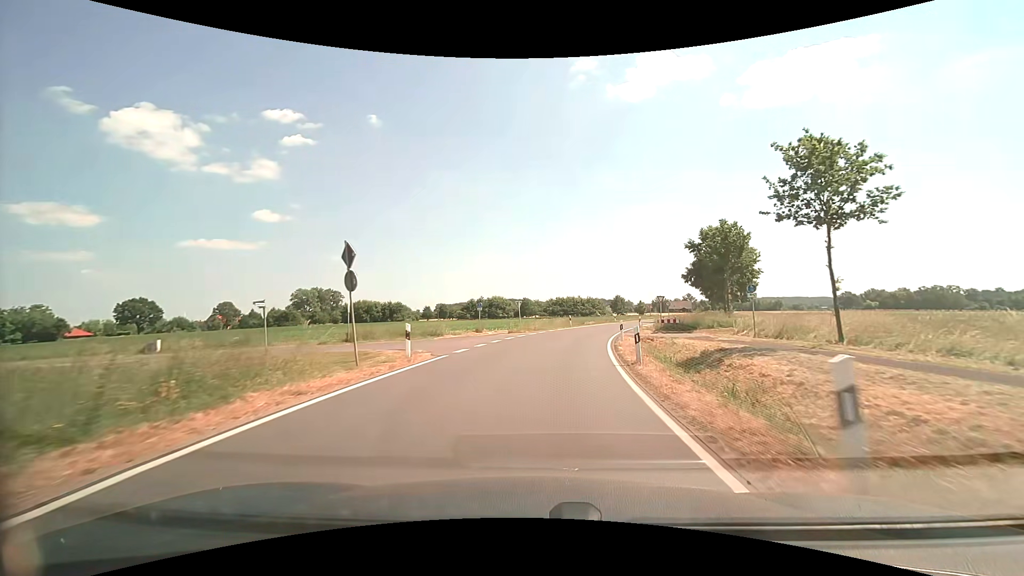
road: secondary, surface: asphalt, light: Day
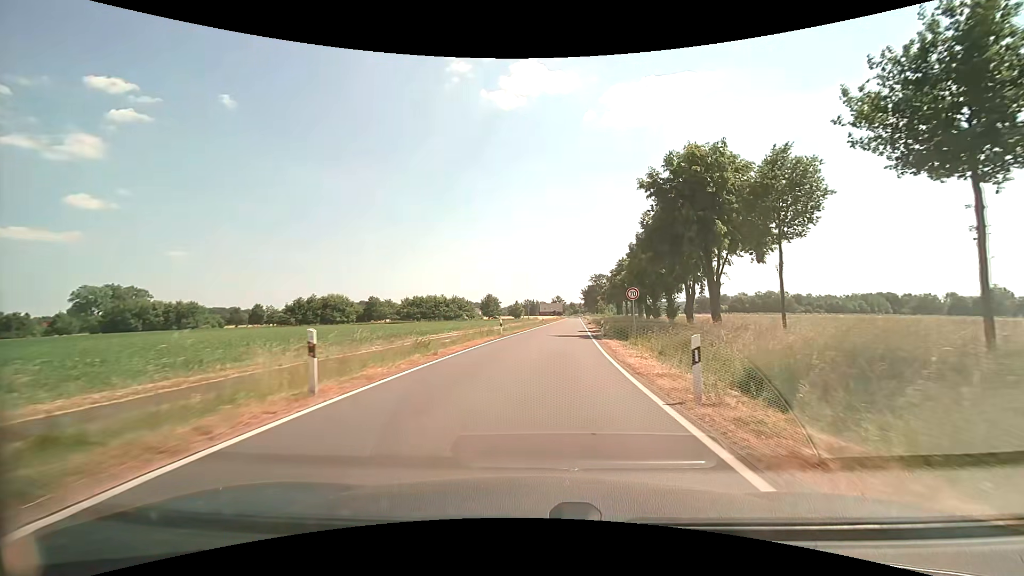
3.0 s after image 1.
(+4.2, +38.5) m; +15°
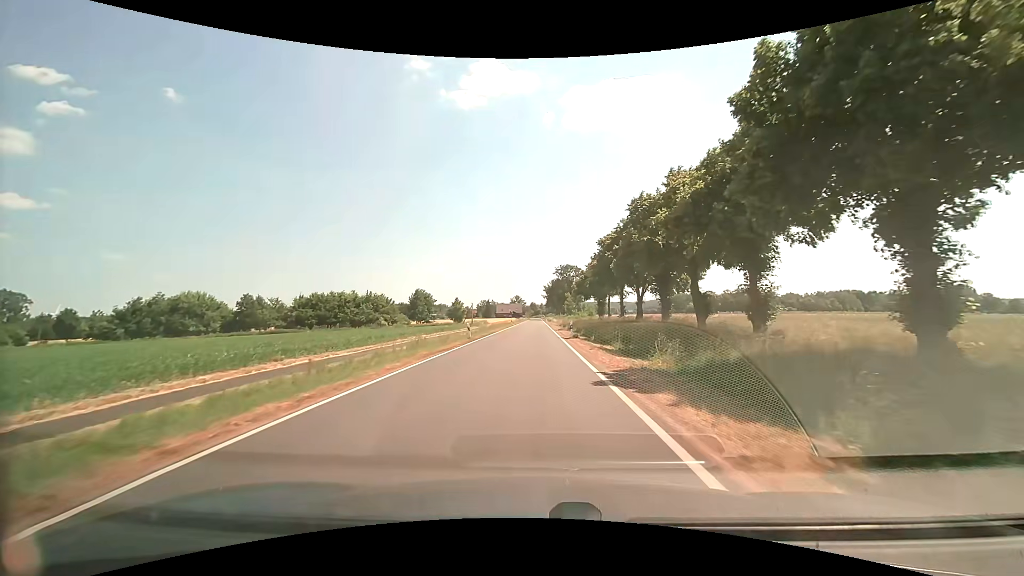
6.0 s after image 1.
(+3.1, +41.0) m; +5°
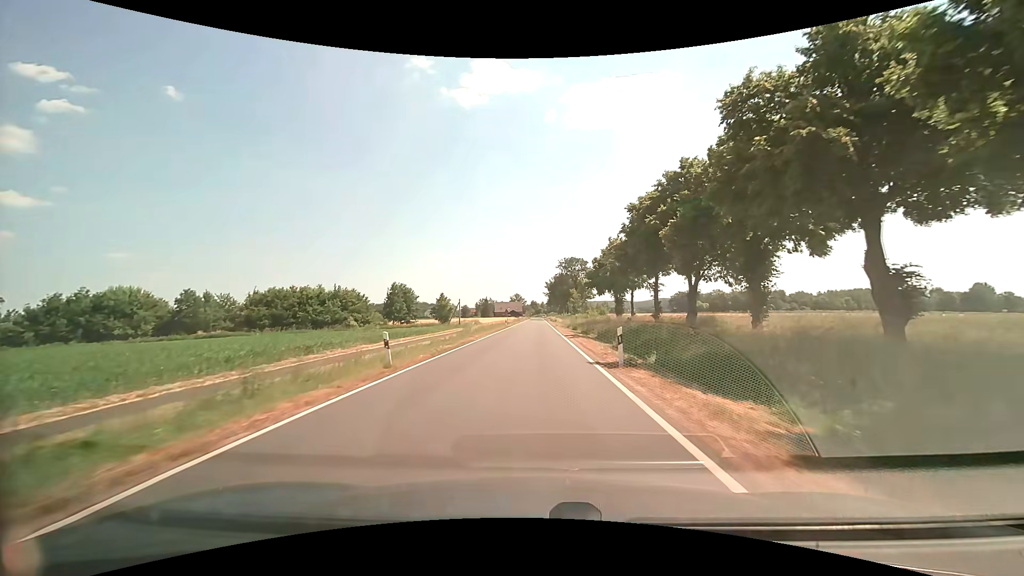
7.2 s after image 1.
(0.0, +17.5) m; 0°
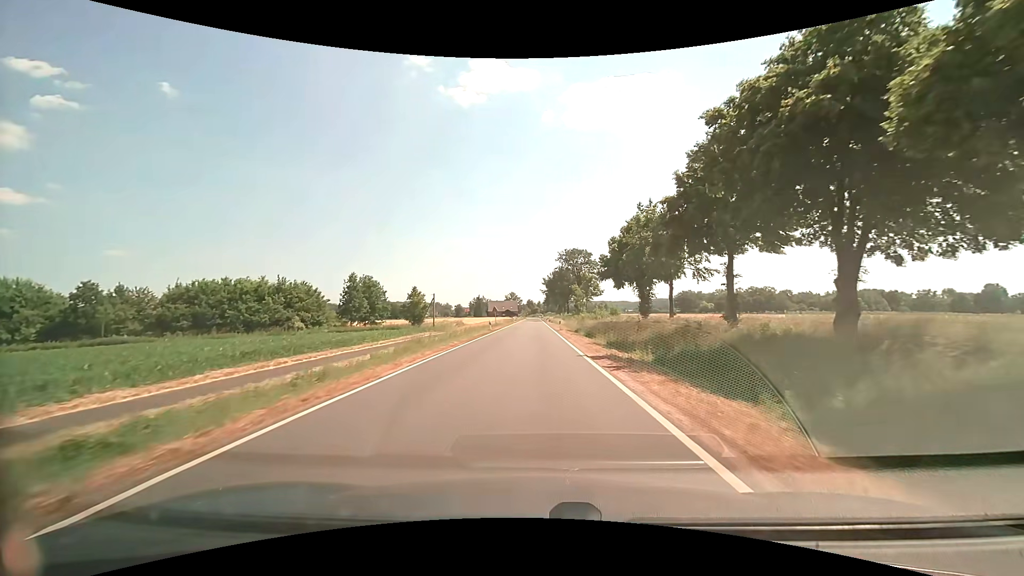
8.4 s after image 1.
(0.0, +18.0) m; 0°
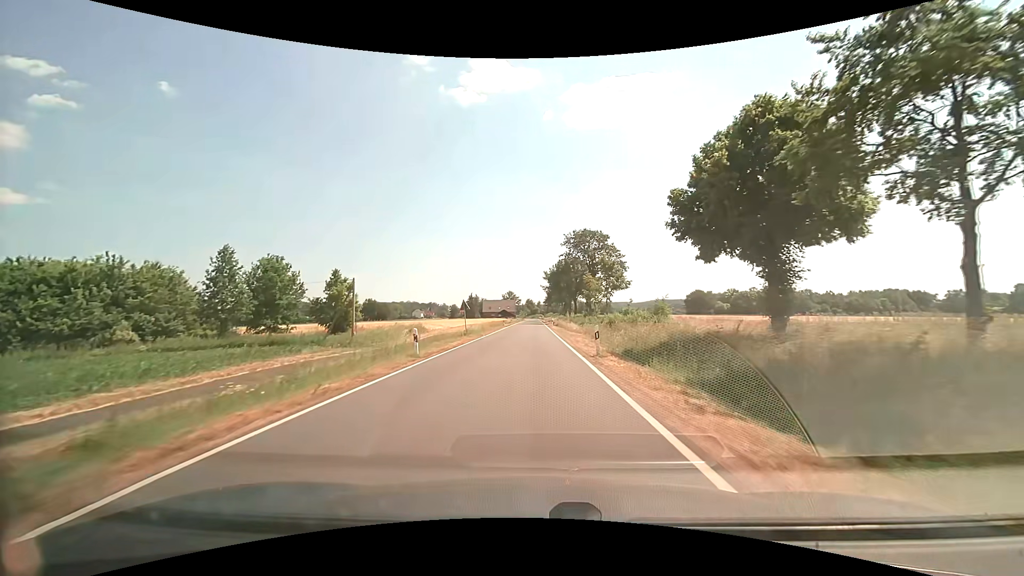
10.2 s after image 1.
(+0.1, +27.7) m; 0°
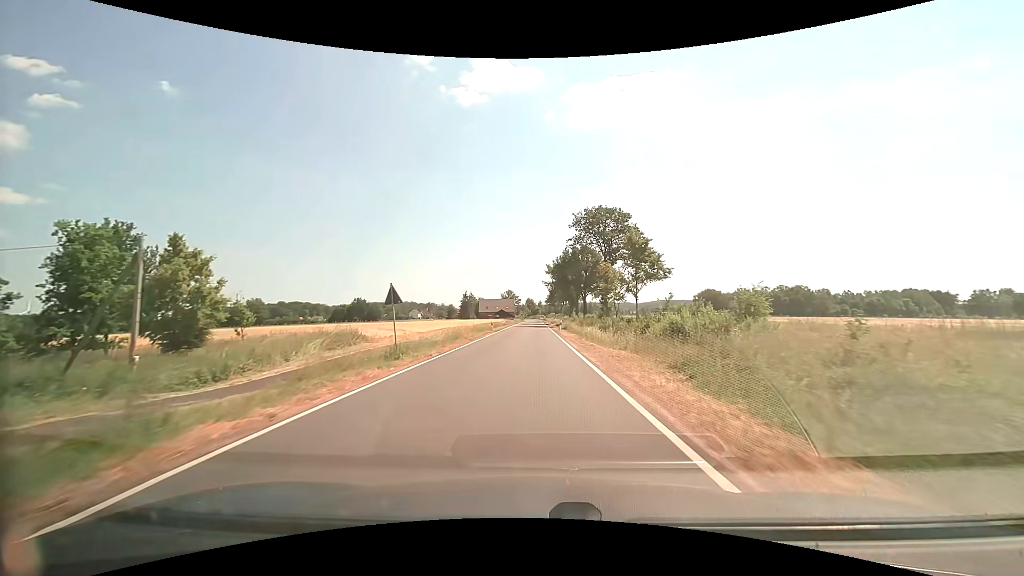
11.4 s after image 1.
(-0.1, +19.5) m; 0°
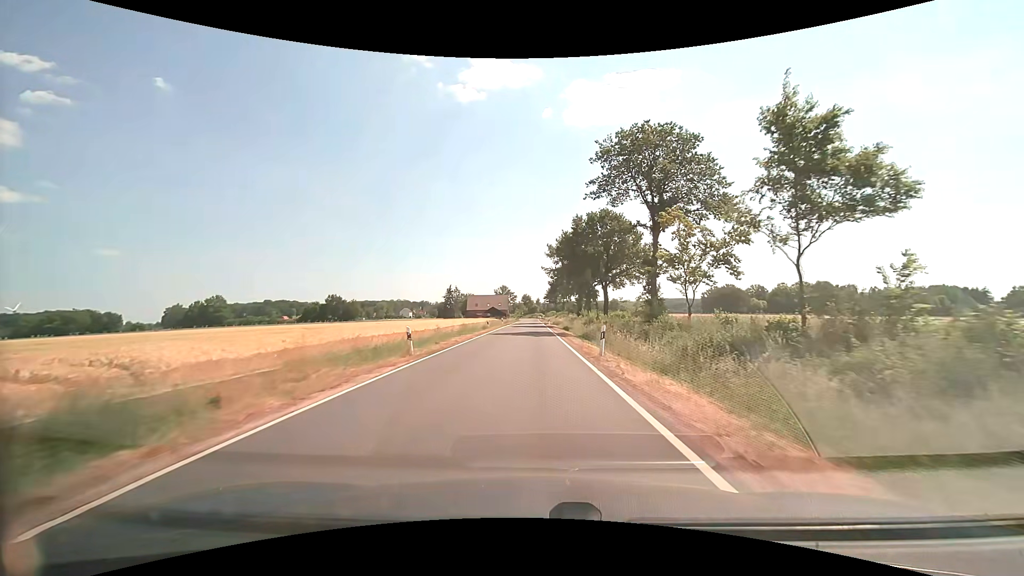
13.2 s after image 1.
(-0.1, +30.6) m; 0°
(0, +10) (0, +20) (0, +30) (0, +40) (0, +50) (0, +60) (0, +70) (0, +80) (0, +90) (0, +100) m
